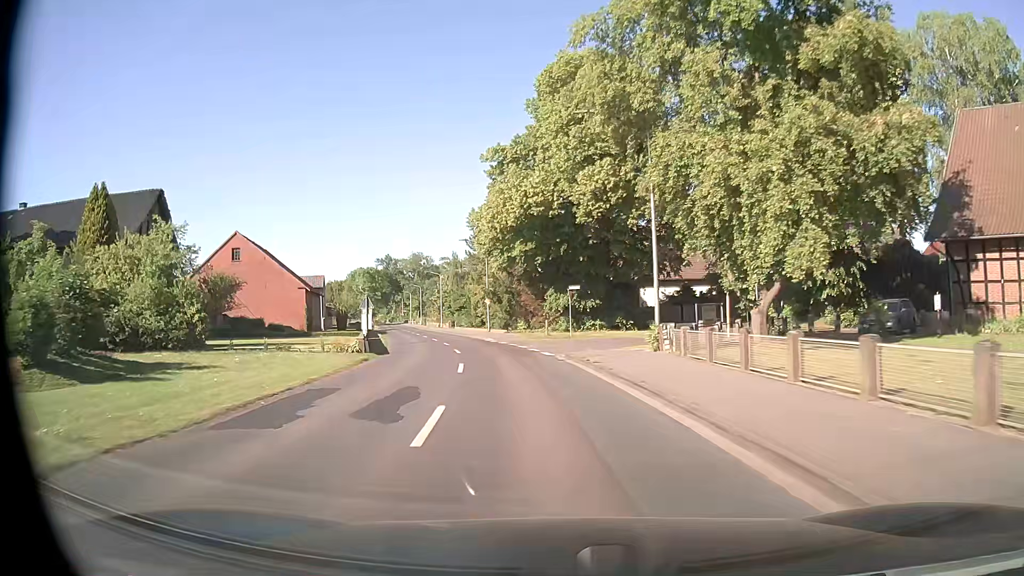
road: secondary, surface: asphalt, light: Day
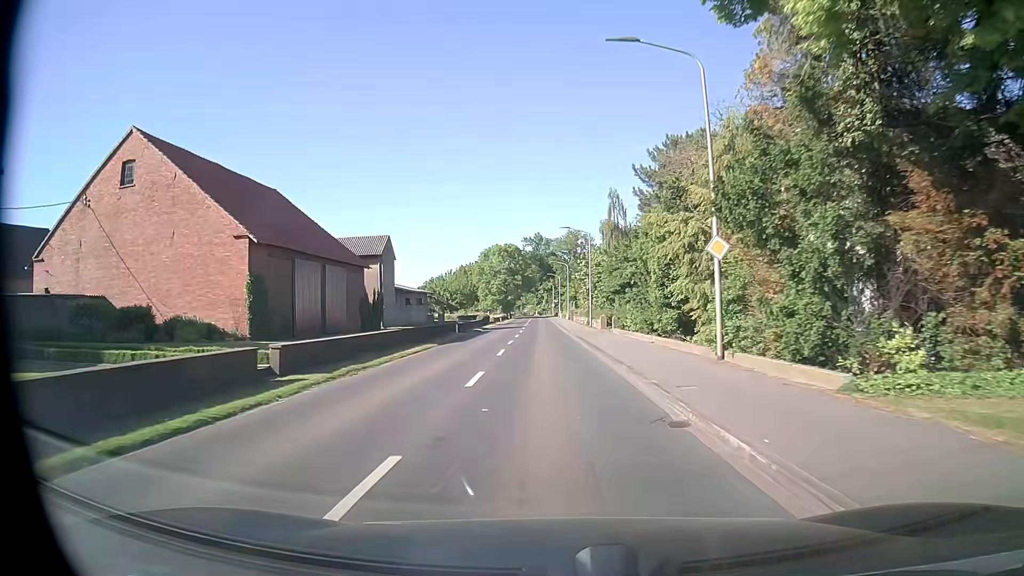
(-5.2, +39.6) m; -15°
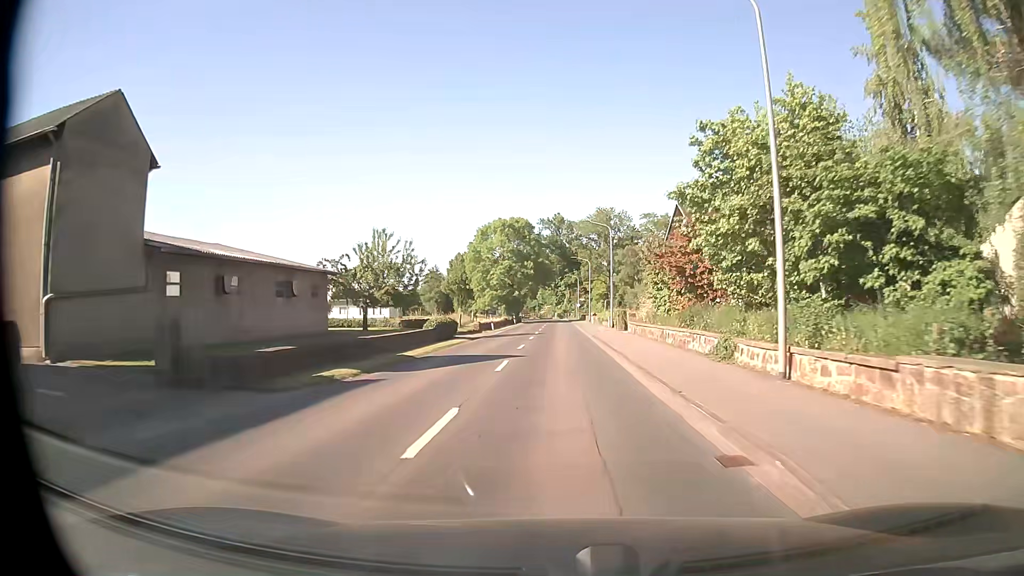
(-0.3, +39.8) m; -1°
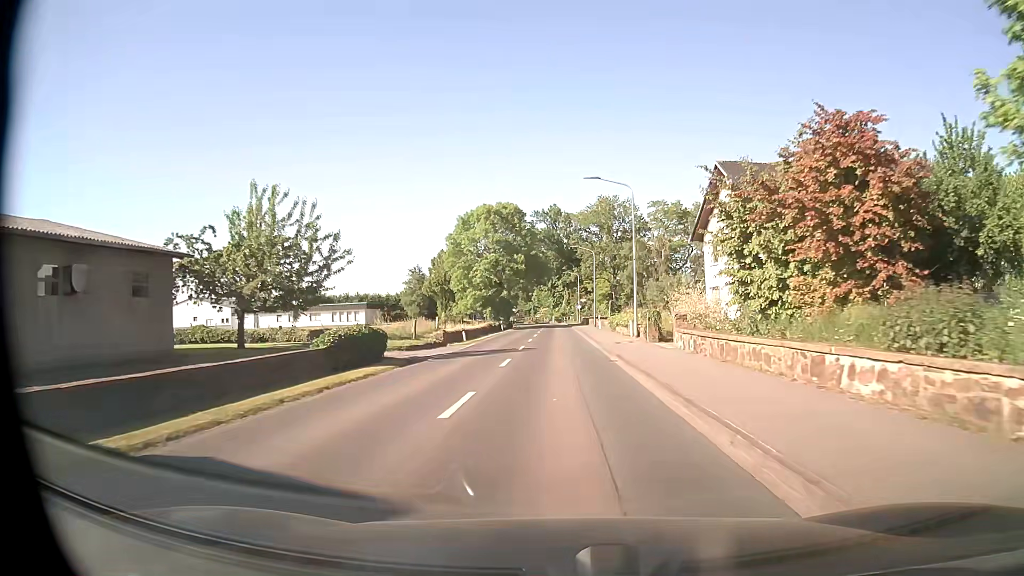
(0.0, +15.9) m; 0°
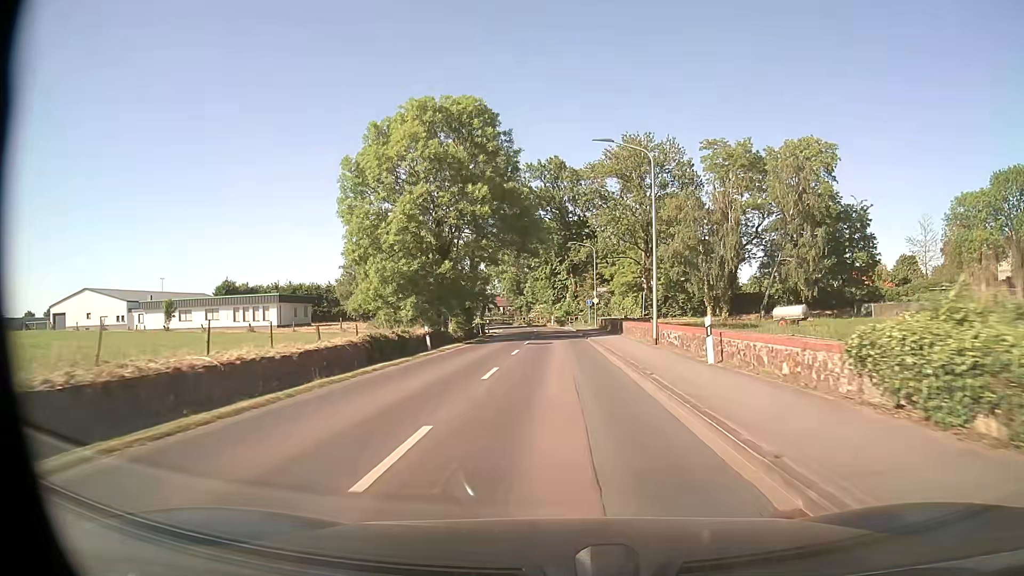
(+0.1, +39.6) m; 0°
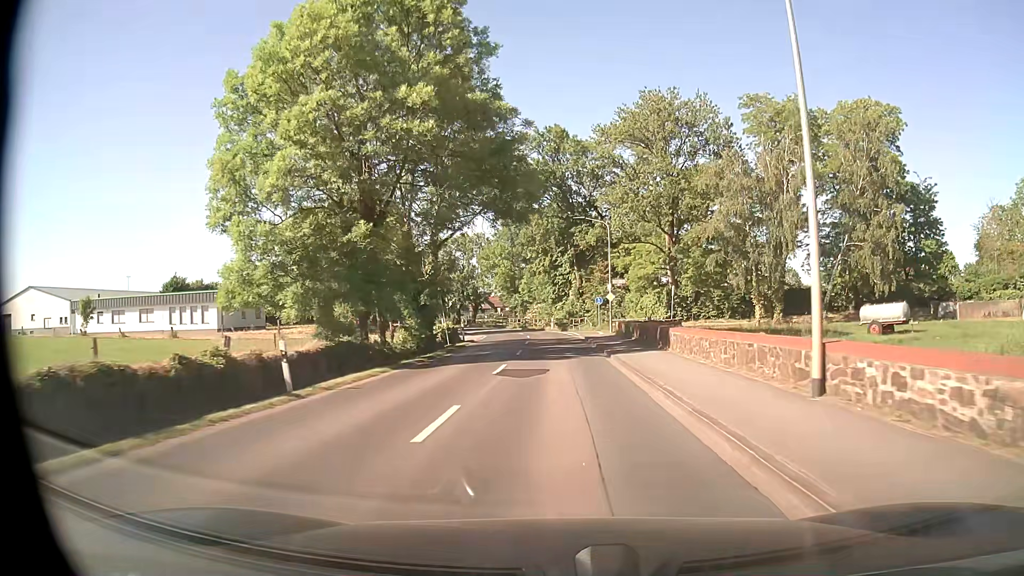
(0.0, +15.8) m; 0°
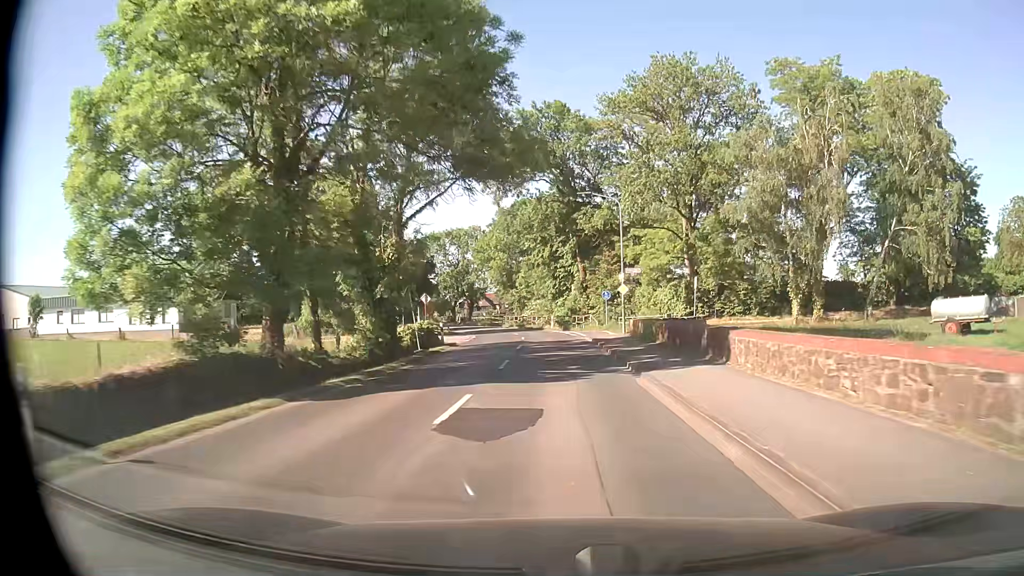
(0.0, +7.9) m; 0°
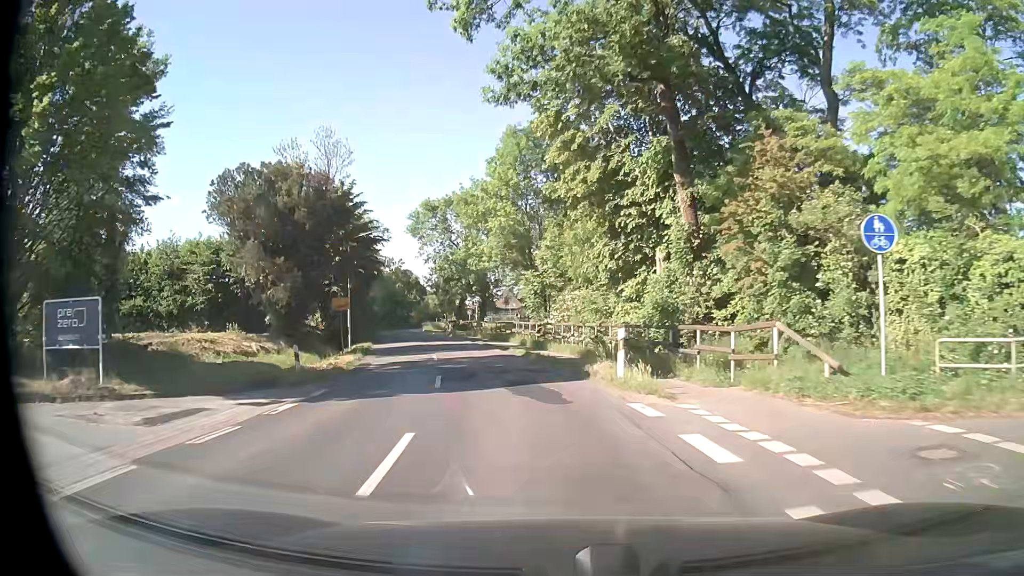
(-0.7, +39.5) m; -4°
(0, +10) (-1, +20) (-3, +30) (-6, +39) (-8, +49) (-11, +59) (-14, +68) (-16, +78) (-19, +88) (-21, +97) m
